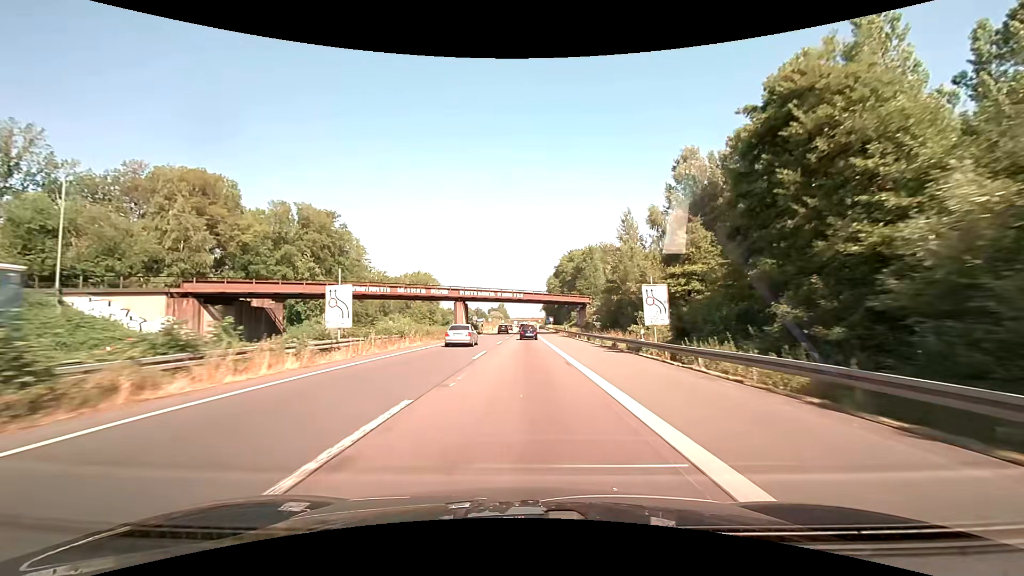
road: motorway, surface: asphalt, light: Day
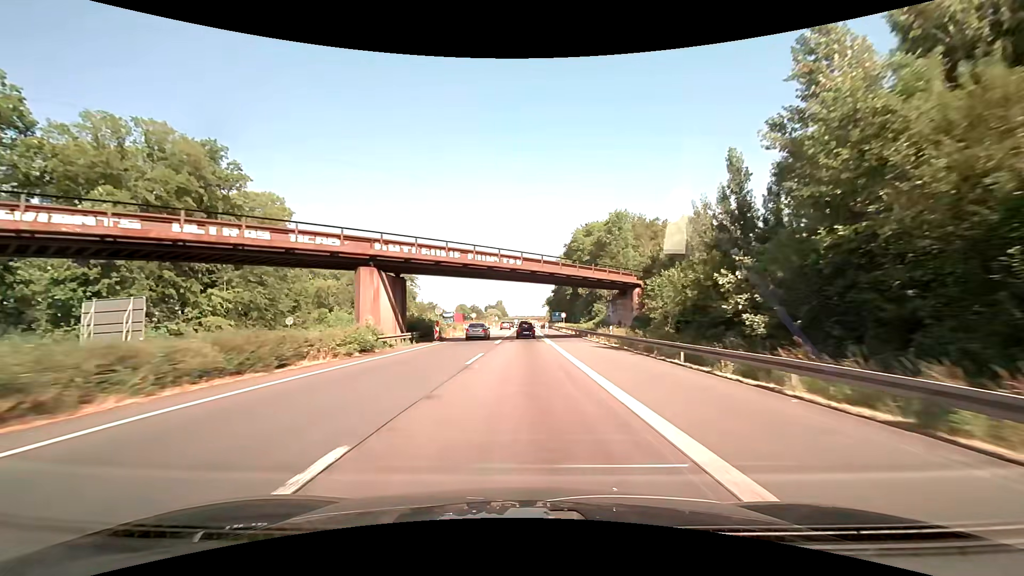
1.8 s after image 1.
(-0.1, +38.0) m; 0°
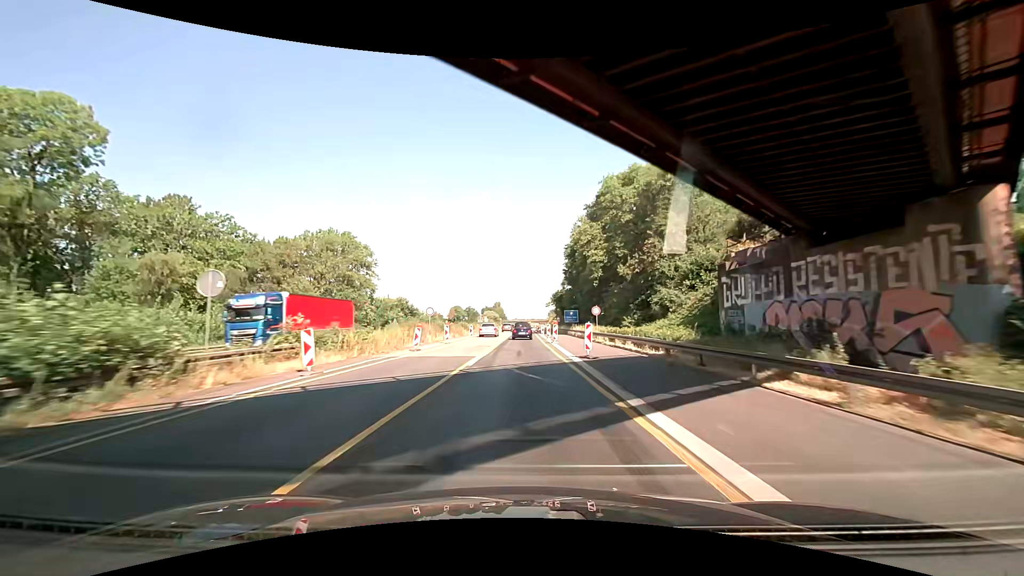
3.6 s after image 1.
(+0.2, +38.0) m; +2°
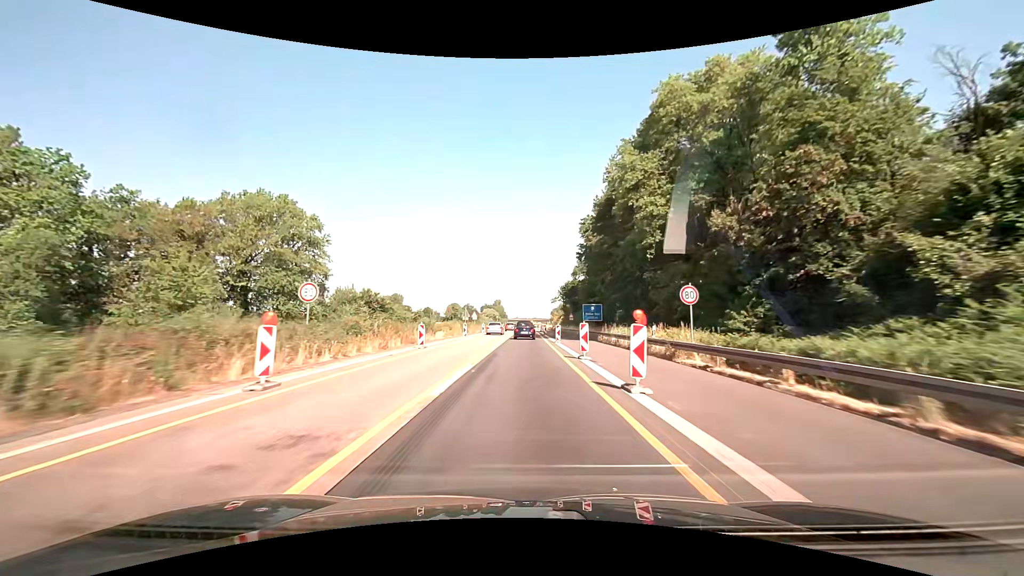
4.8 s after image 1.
(-0.8, +25.1) m; -2°
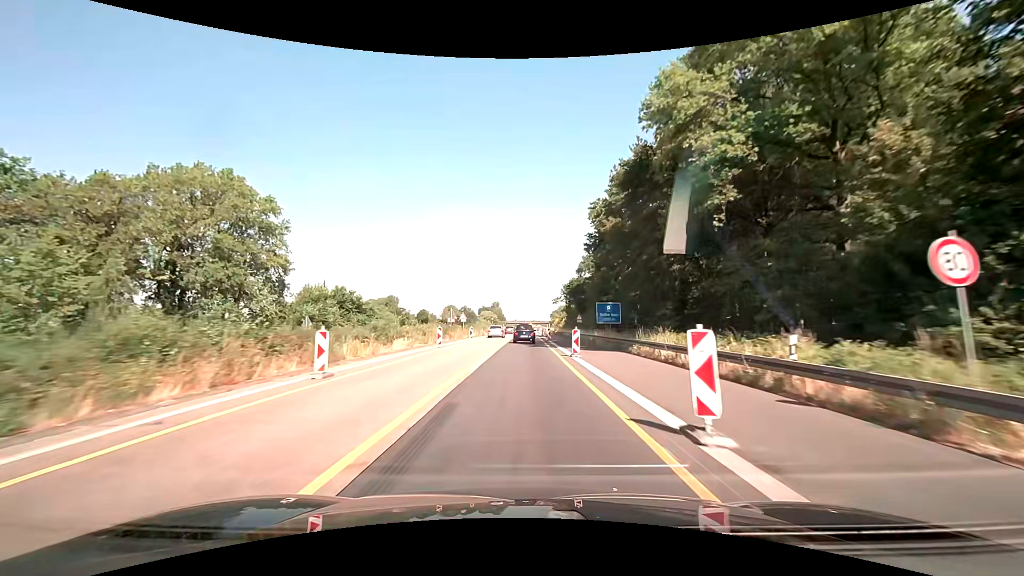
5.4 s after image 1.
(0.0, +12.4) m; 0°
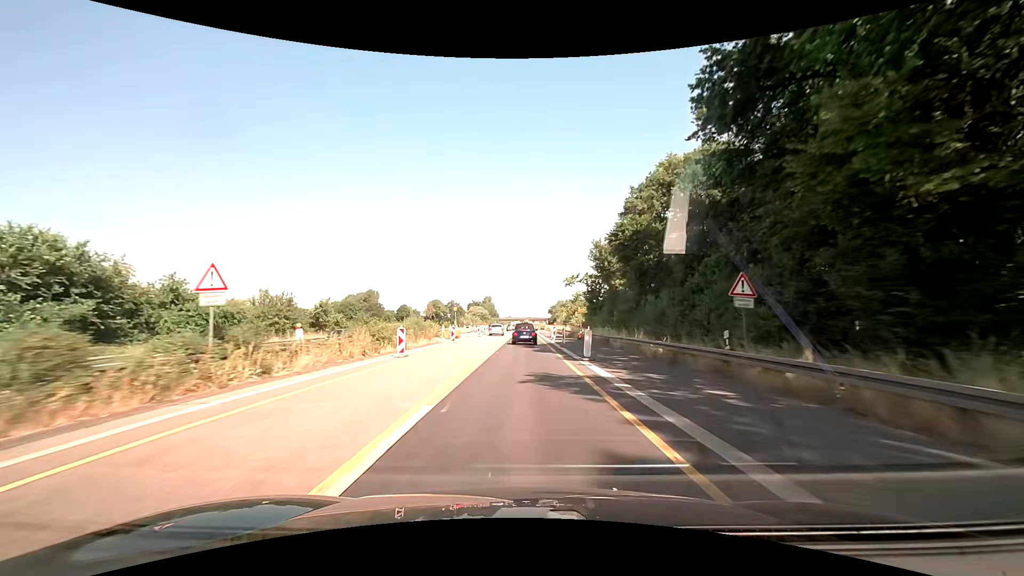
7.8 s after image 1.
(+0.1, +48.5) m; +1°
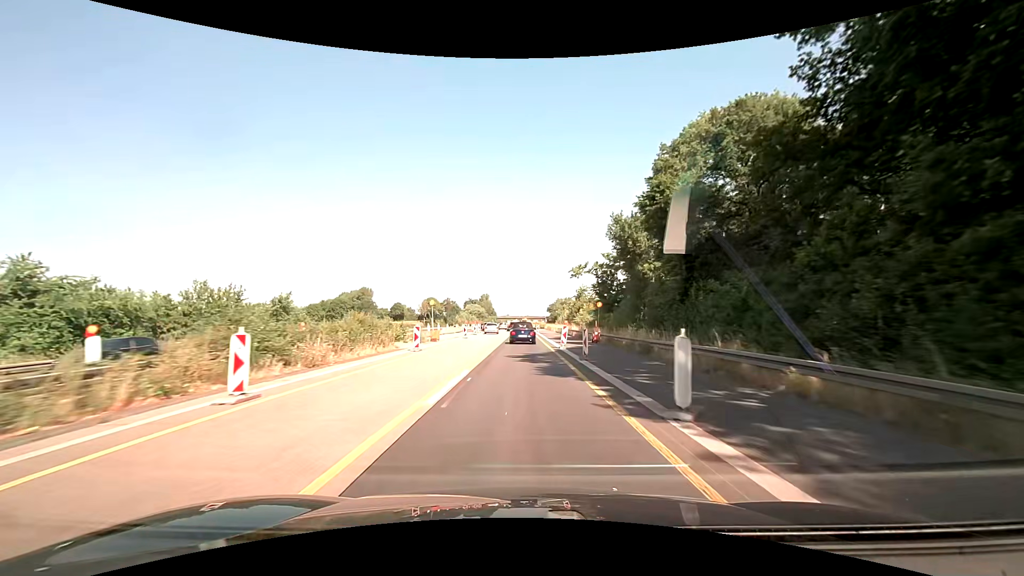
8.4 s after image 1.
(0.0, +11.8) m; 0°
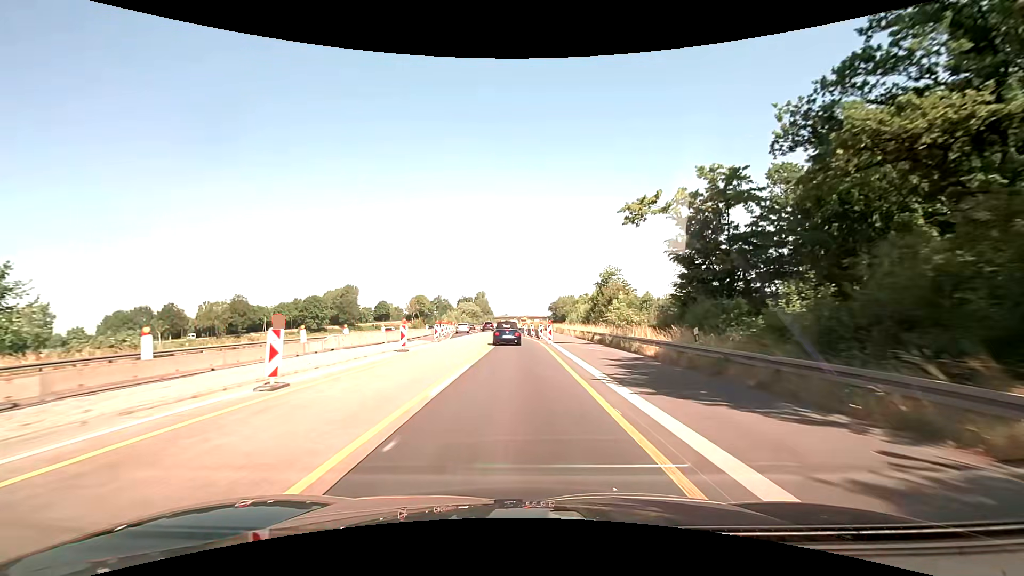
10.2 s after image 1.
(0.0, +34.4) m; 0°
(0, +10) (0, +20) (0, +30) (-1, +40) (-2, +50) (-3, +60) (-4, +70) (-5, +80) (-6, +90) (-7, +100) m
